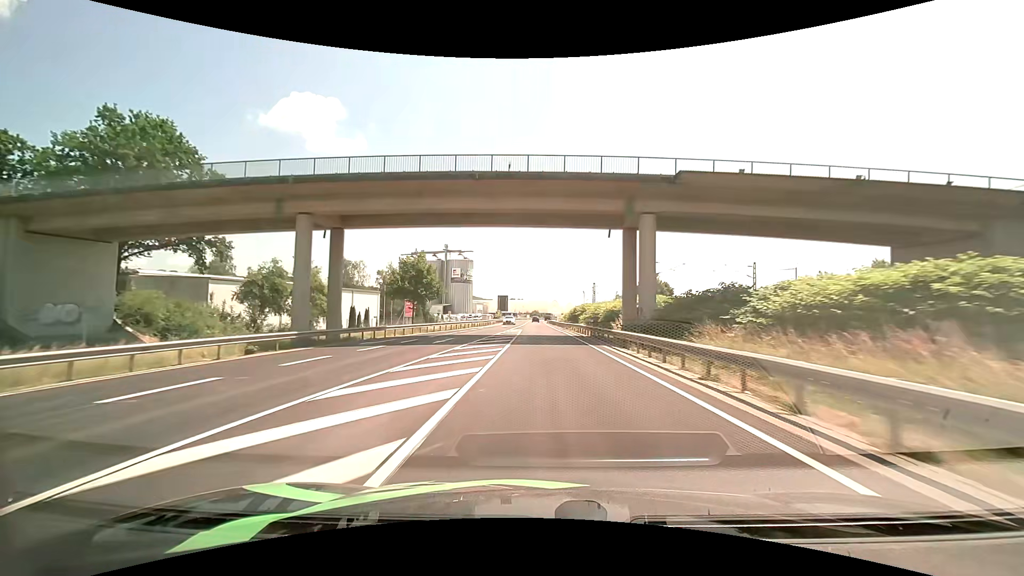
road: primary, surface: asphalt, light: Day
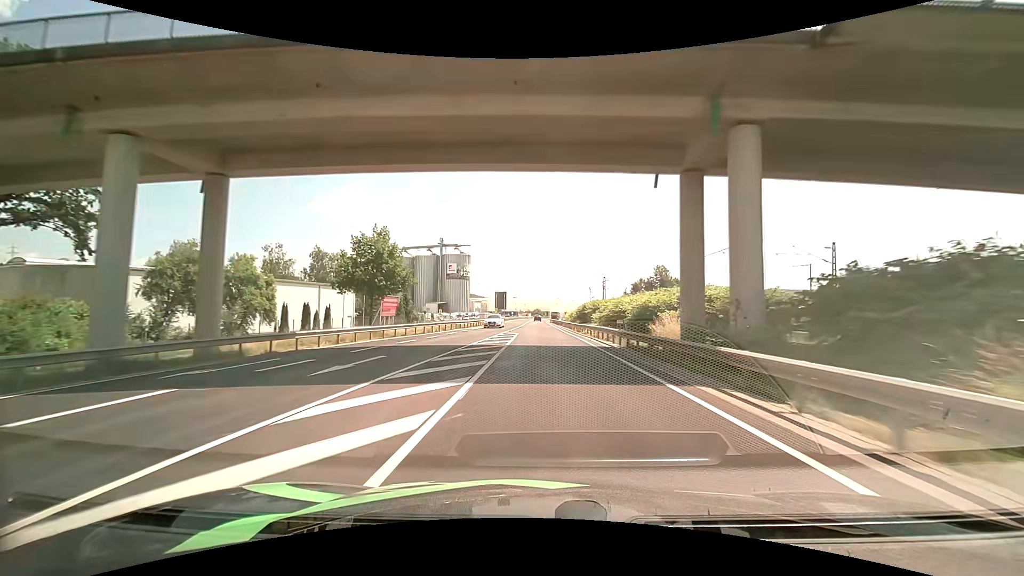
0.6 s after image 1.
(0.0, +14.0) m; 0°
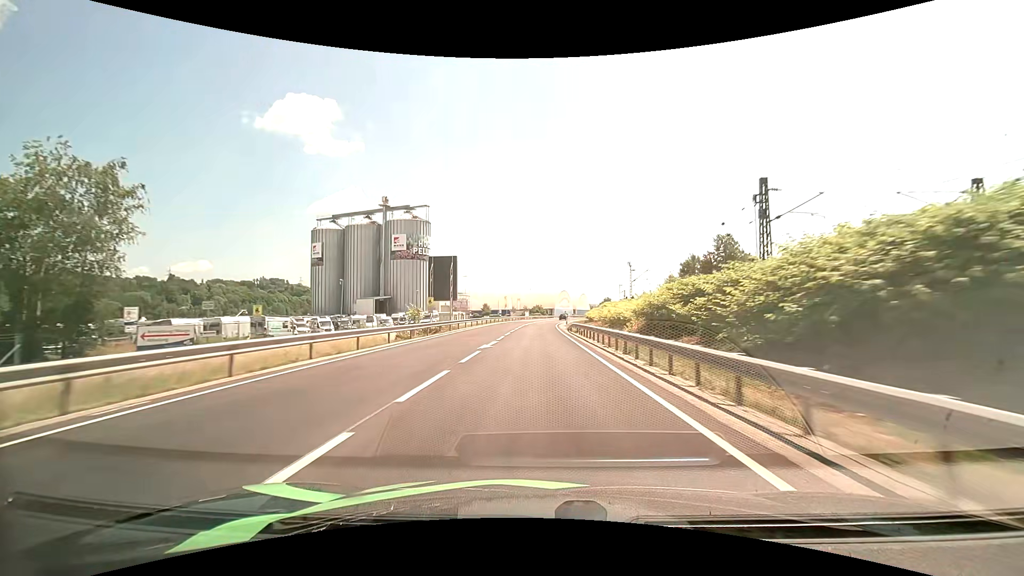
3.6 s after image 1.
(-0.2, +69.6) m; 0°
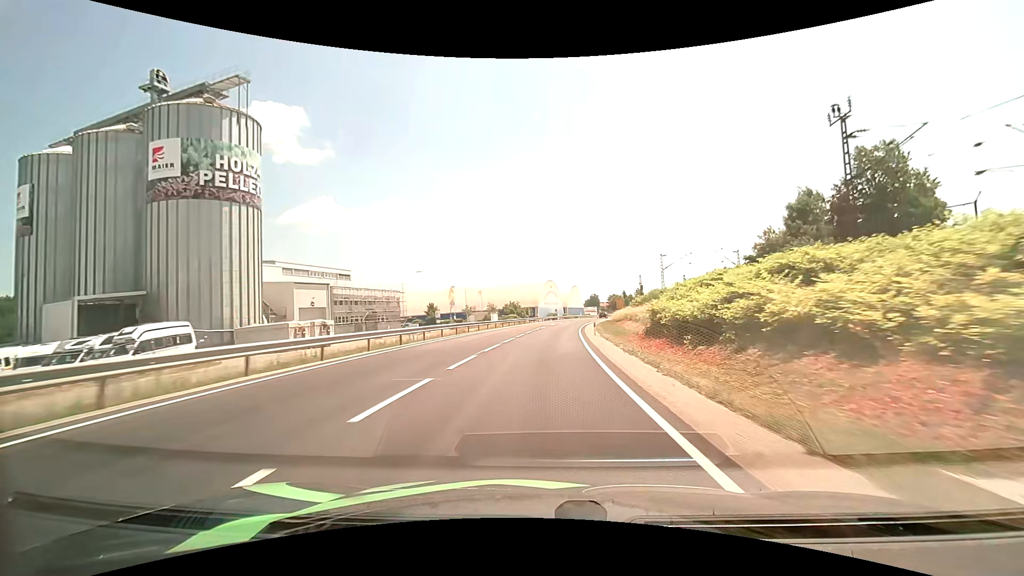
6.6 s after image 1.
(+0.7, +67.1) m; +2°
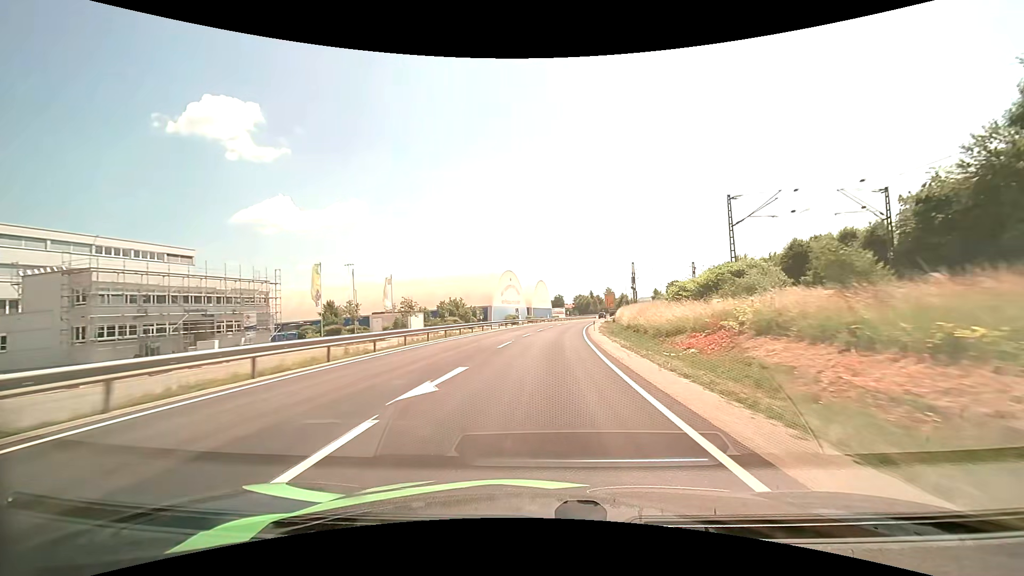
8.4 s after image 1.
(+1.3, +39.8) m; +4°
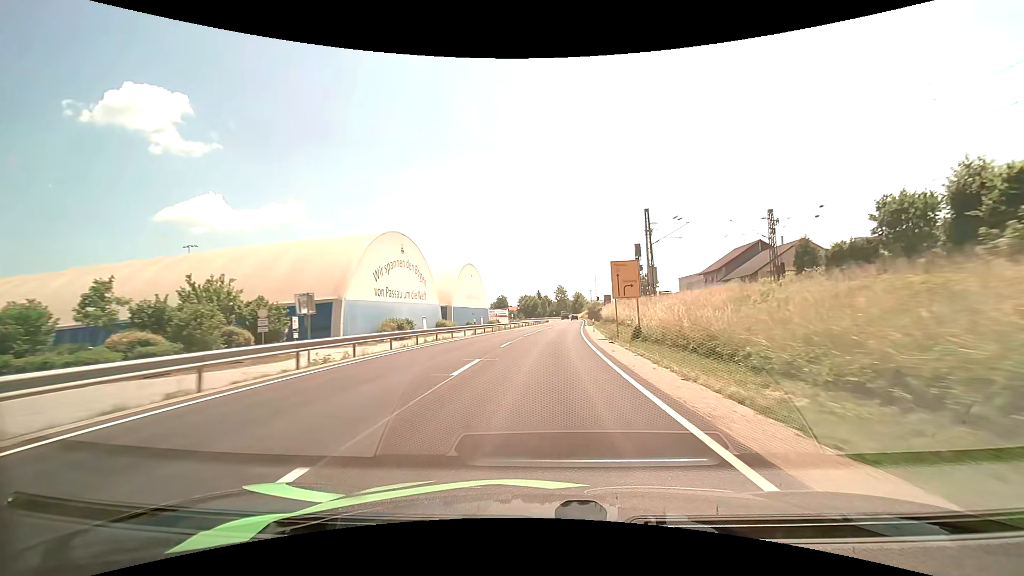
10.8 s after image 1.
(+2.8, +53.3) m; +6°
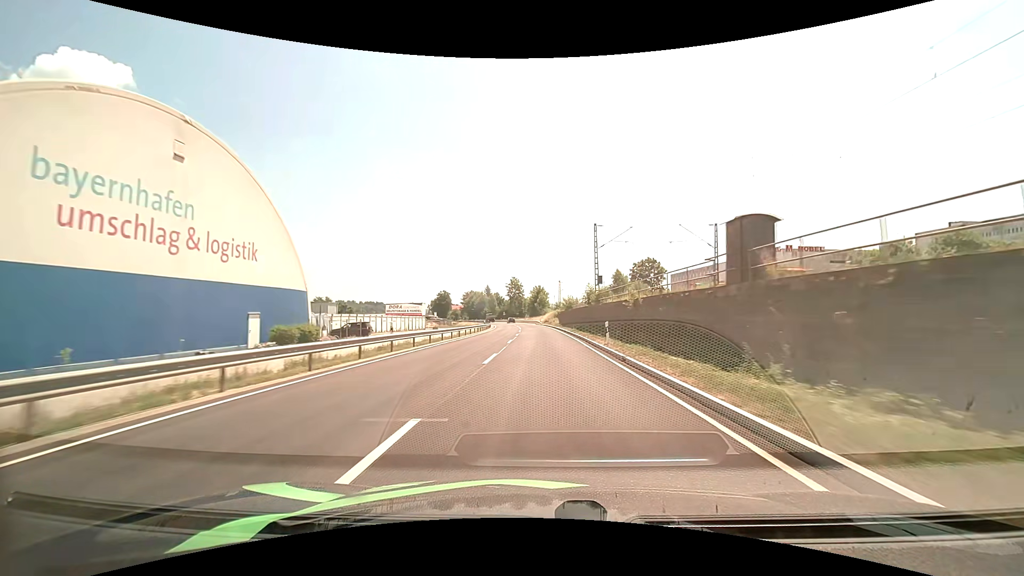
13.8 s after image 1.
(+3.4, +67.3) m; +5°
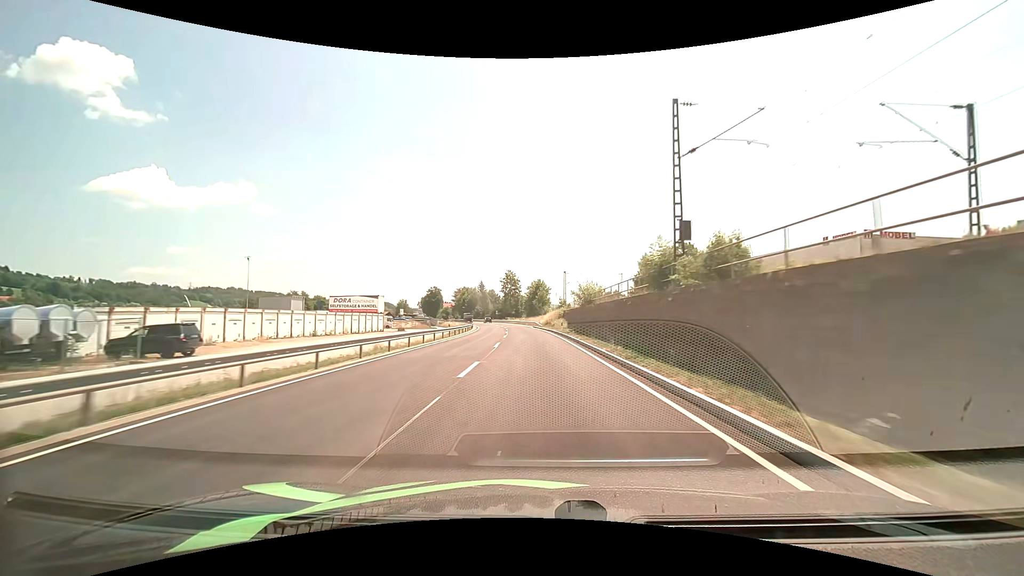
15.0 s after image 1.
(+0.1, +27.1) m; 0°
(0, +10) (0, +20) (0, +30) (-1, +40) (-1, +50) (-2, +60) (-3, +70) (-4, +80) (-5, +90) (-6, +100) m
